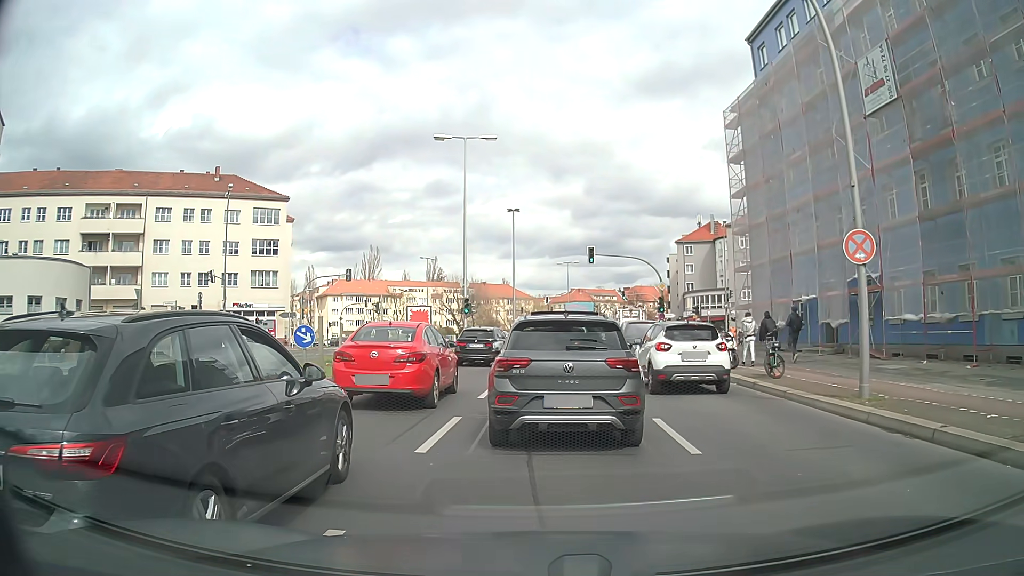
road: secondary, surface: asphalt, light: Day
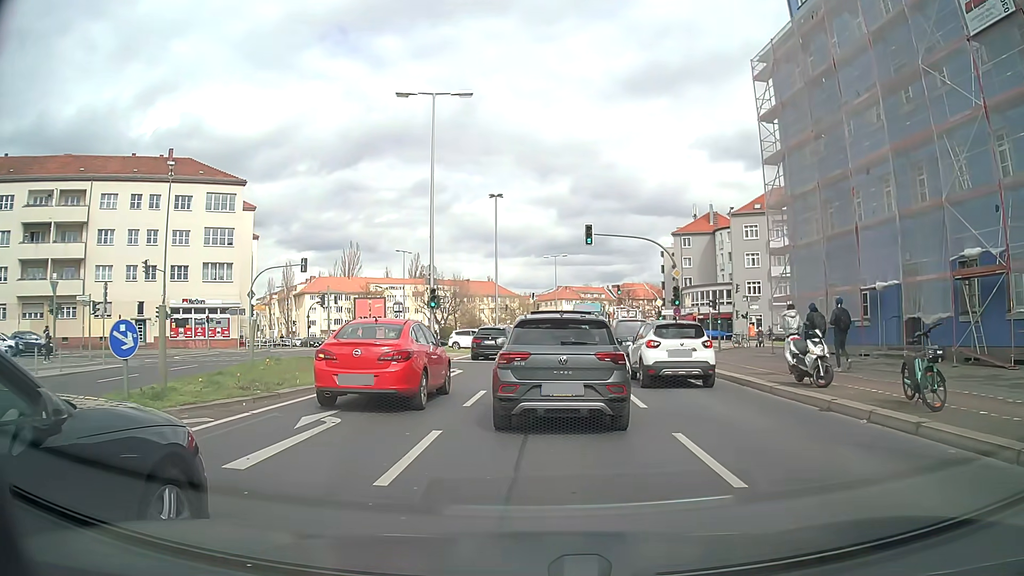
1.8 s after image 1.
(+0.2, +8.1) m; +2°
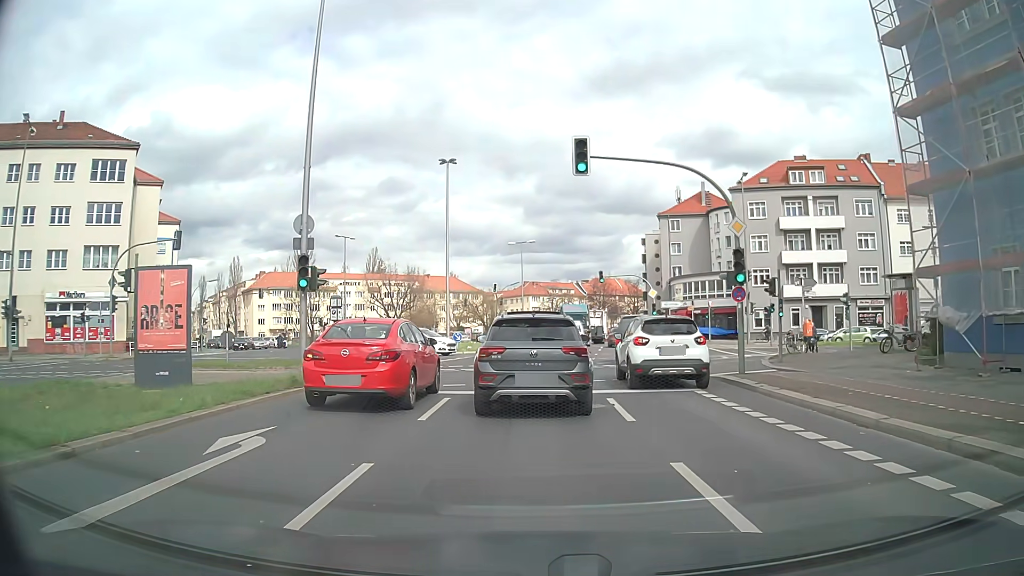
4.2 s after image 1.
(+0.4, +14.3) m; +3°
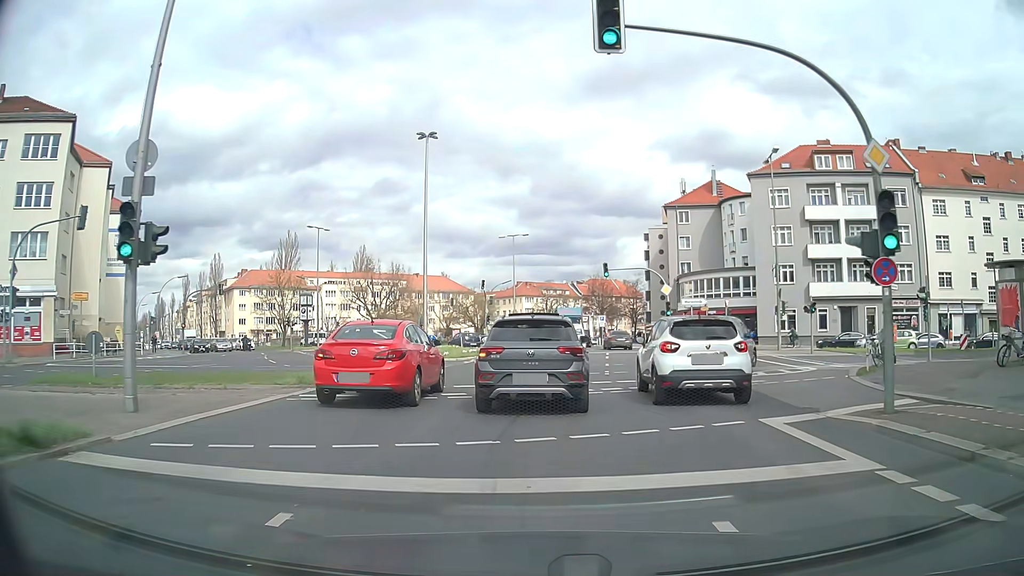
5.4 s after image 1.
(+0.1, +8.2) m; 0°
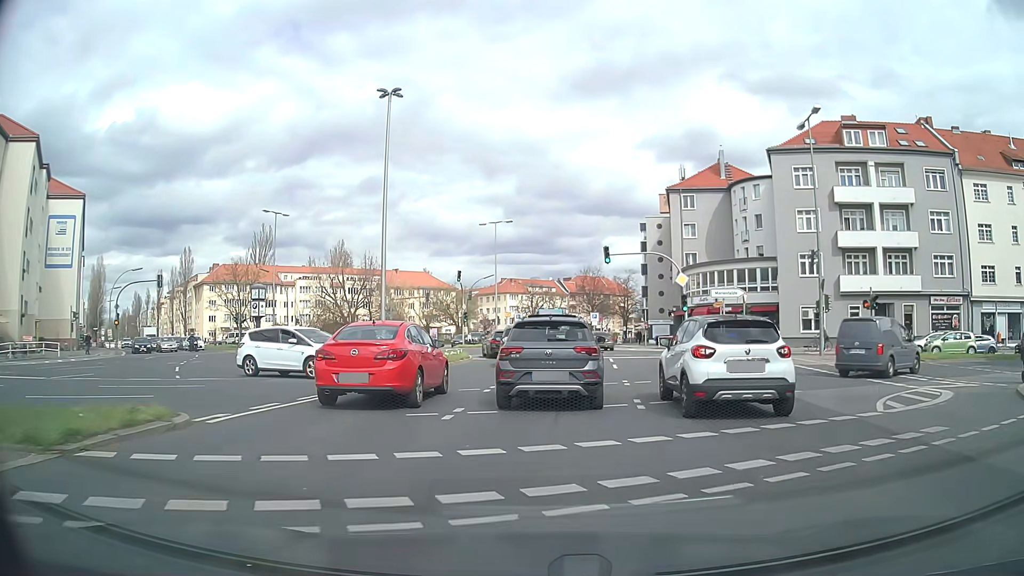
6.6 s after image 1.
(+0.1, +9.0) m; +1°
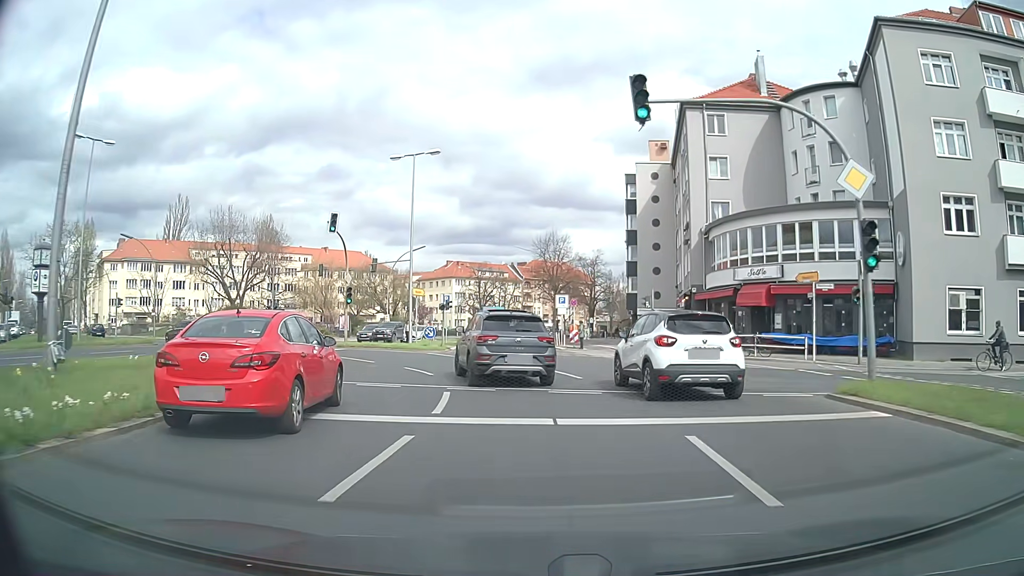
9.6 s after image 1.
(+1.4, +24.9) m; +5°
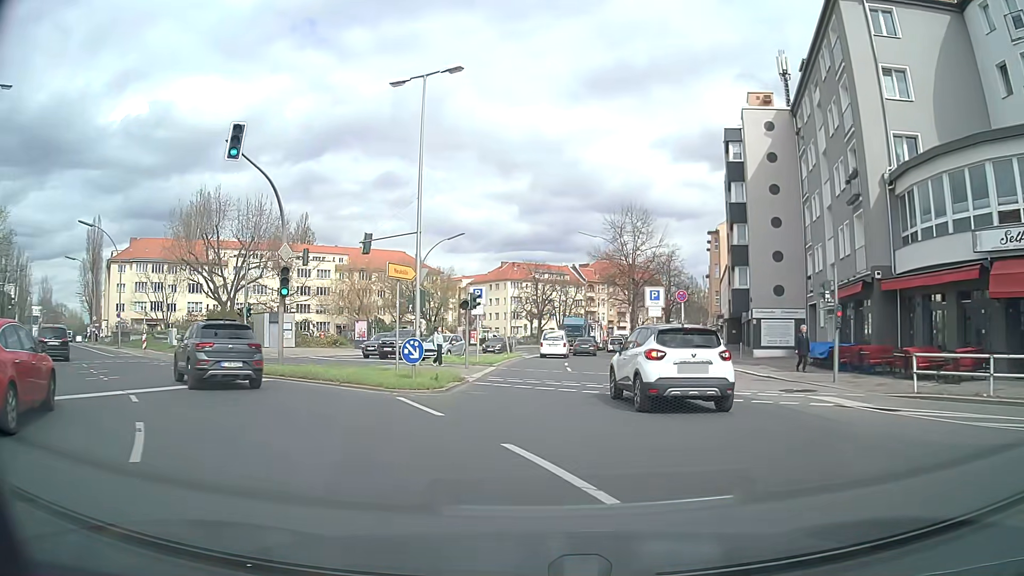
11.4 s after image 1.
(-0.7, +16.7) m; -6°
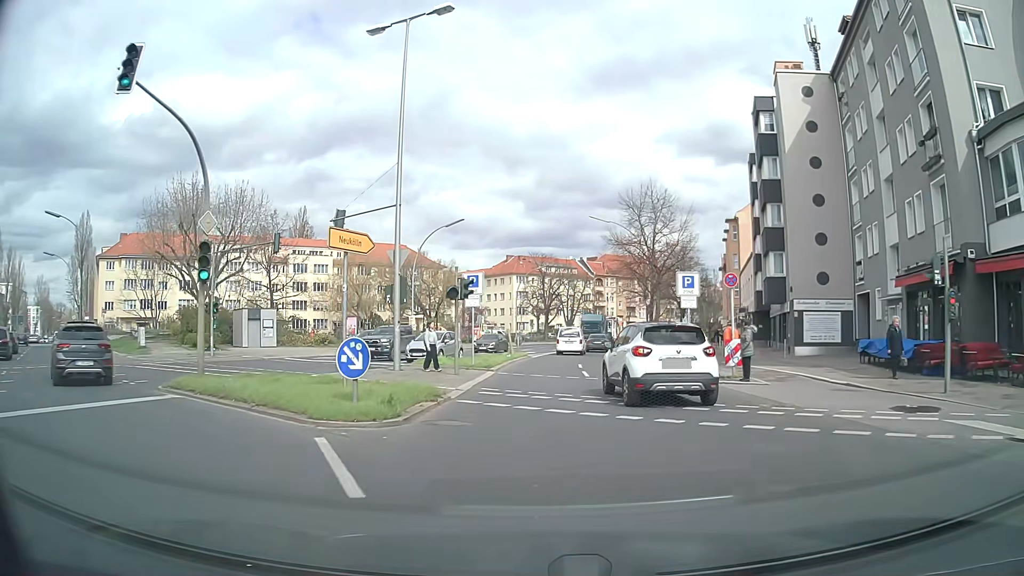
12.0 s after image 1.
(0.0, +5.6) m; 0°
(0, +10) (0, +20) (0, +30) (+1, +40) (+3, +50) (+4, +60) (+6, +70) (+8, +79) (+10, +89) (+13, +99) m
